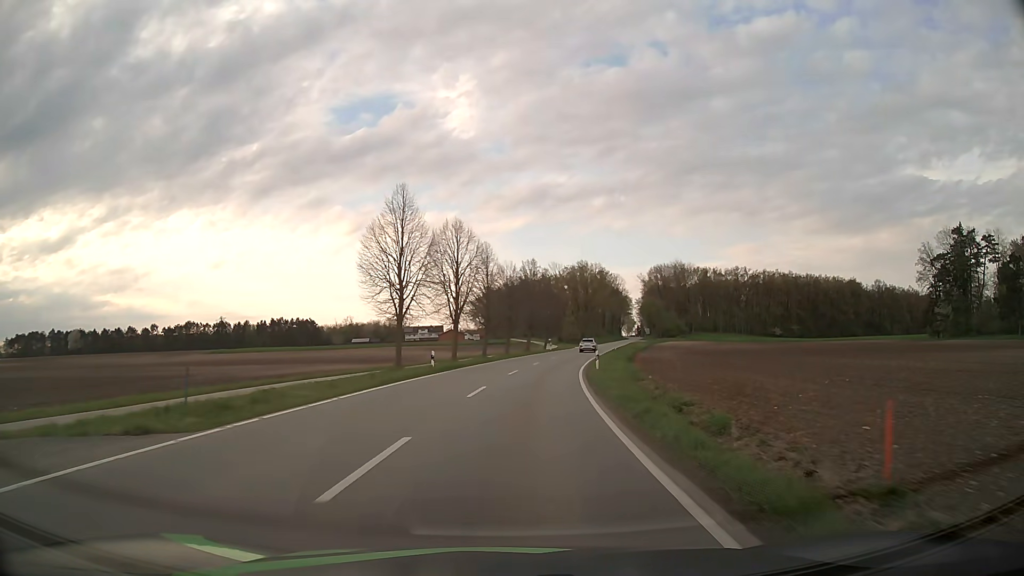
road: tertiary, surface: asphalt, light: Day
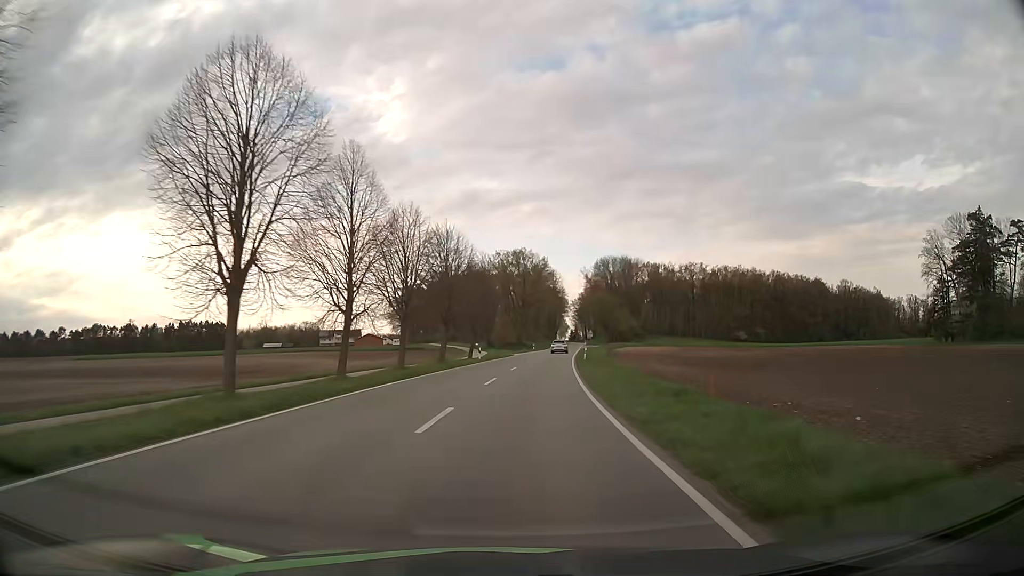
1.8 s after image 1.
(+1.7, +31.5) m; +6°
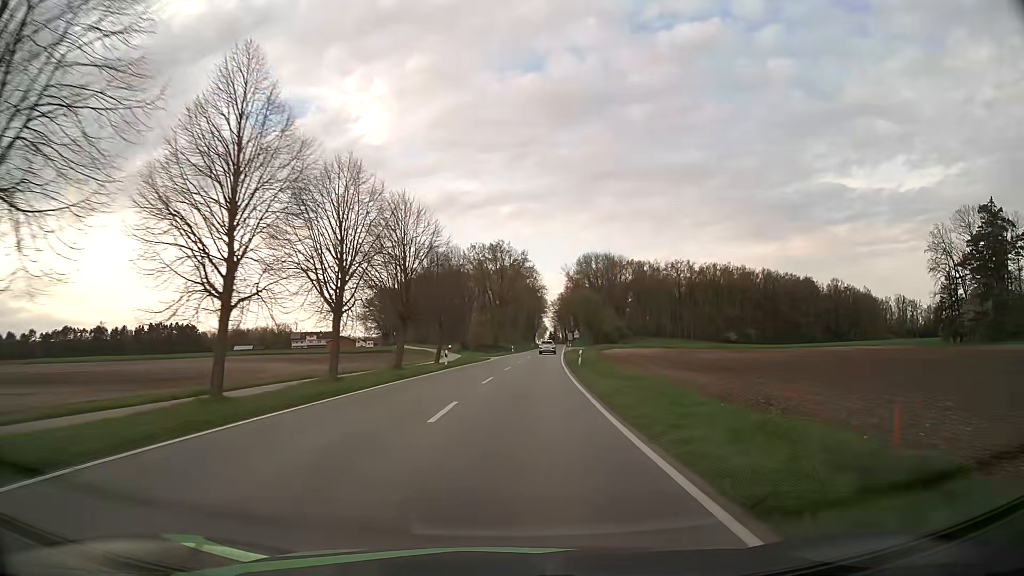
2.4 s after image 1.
(+0.2, +10.8) m; +2°
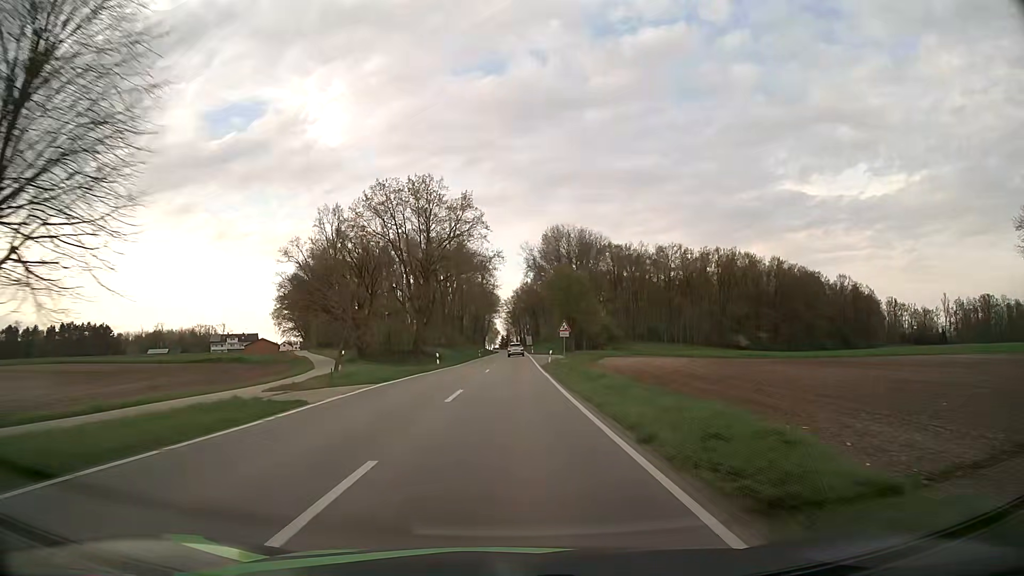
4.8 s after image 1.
(+2.0, +44.2) m; +4°
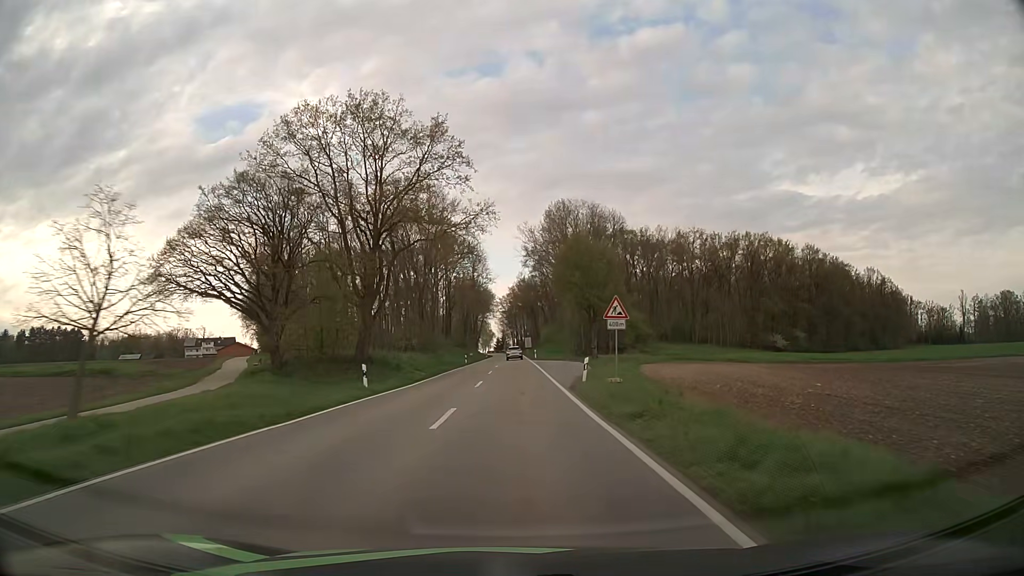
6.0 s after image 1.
(+0.1, +22.7) m; 0°
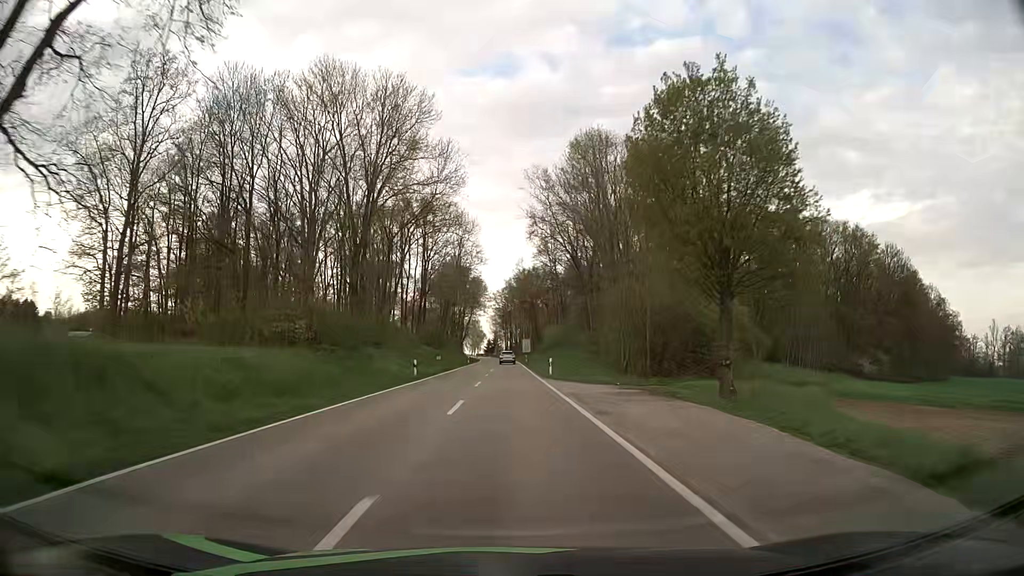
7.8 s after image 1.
(+0.1, +34.6) m; 0°
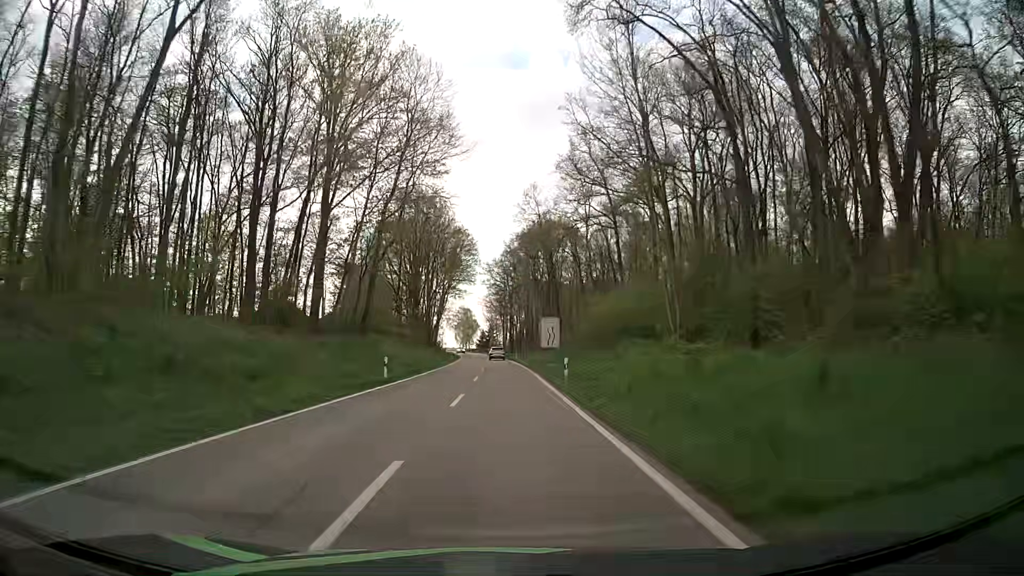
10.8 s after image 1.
(+0.5, +58.8) m; 0°
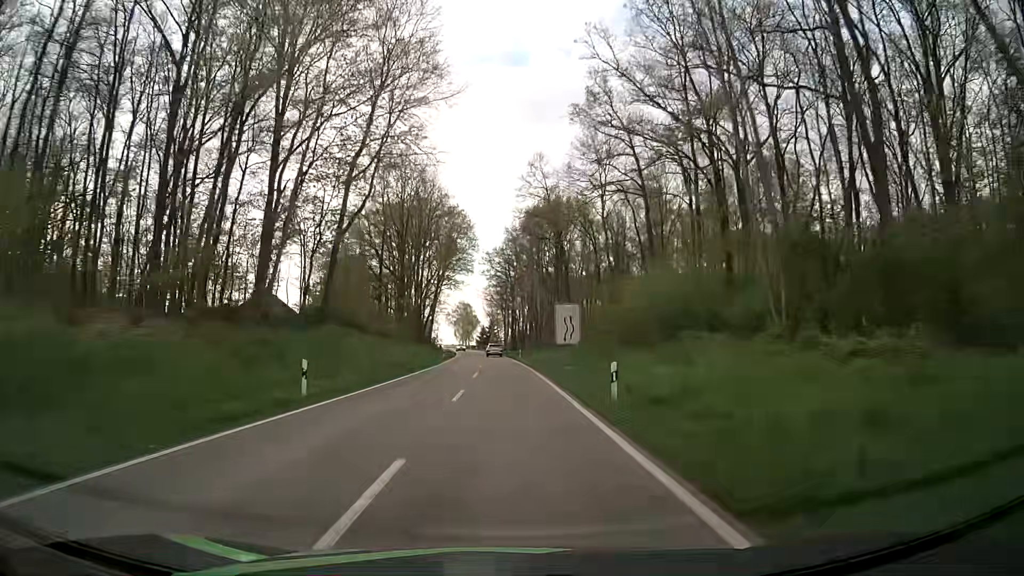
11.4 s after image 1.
(0.0, +11.7) m; 0°
(0, +10) (0, +20) (0, +30) (0, +40) (0, +50) (0, +60) (-1, +70) (-1, +80) (-2, +90) (-2, +100) m
